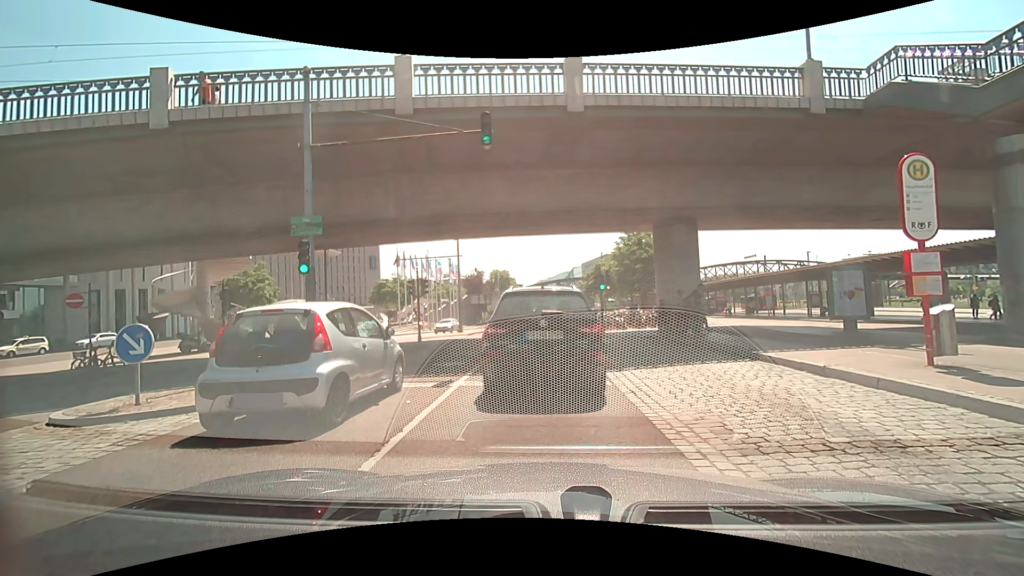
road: primary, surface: asphalt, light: Day
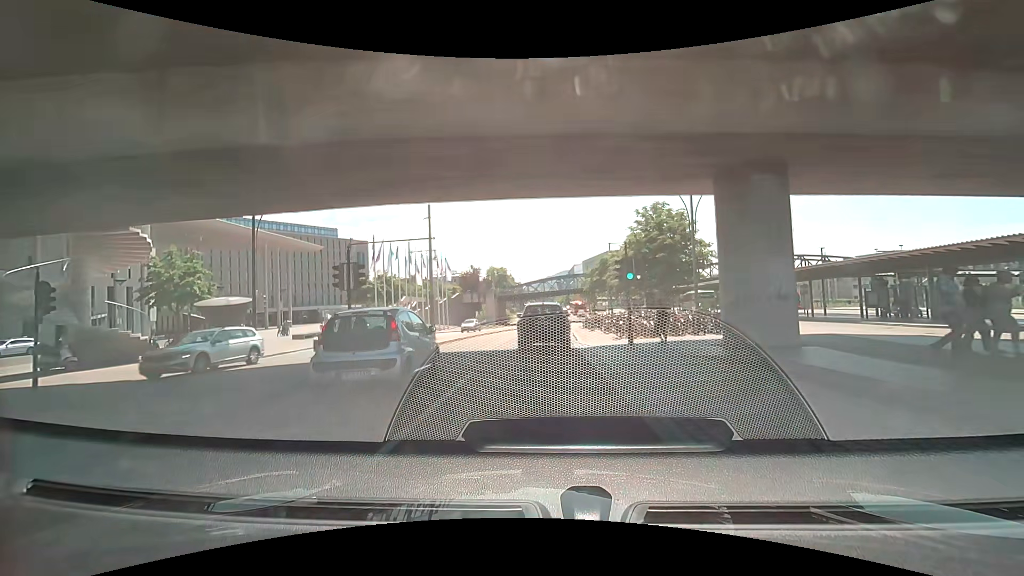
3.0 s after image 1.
(-0.2, +9.4) m; -1°
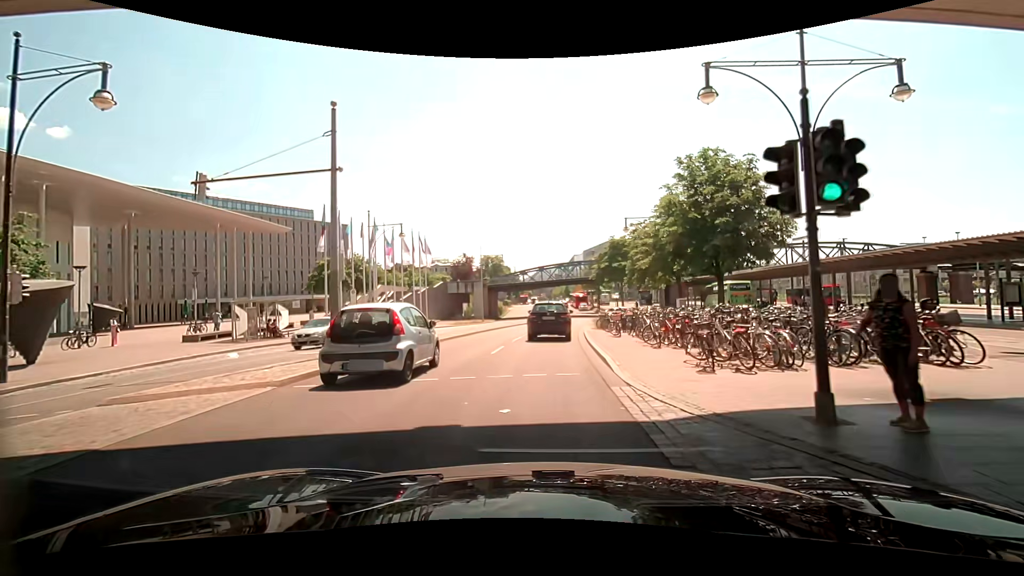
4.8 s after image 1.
(-0.1, +12.5) m; 0°
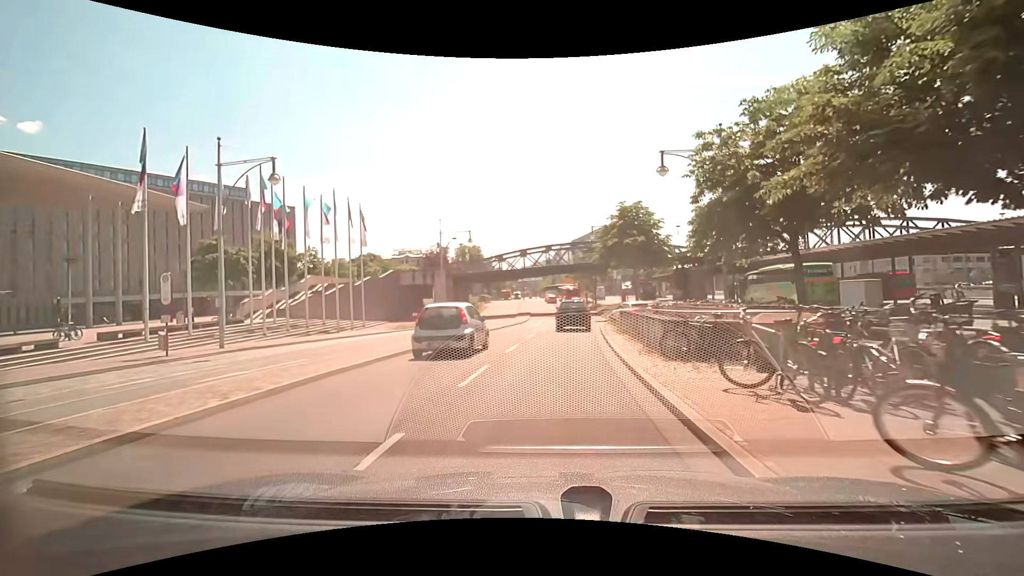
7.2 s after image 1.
(0.0, +18.5) m; +1°
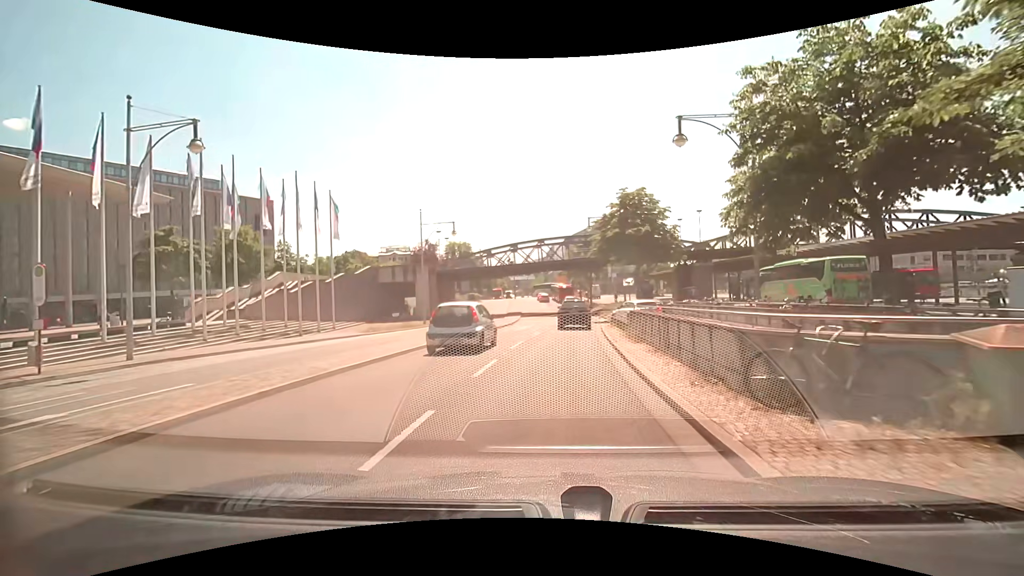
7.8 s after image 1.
(+0.1, +5.0) m; +1°
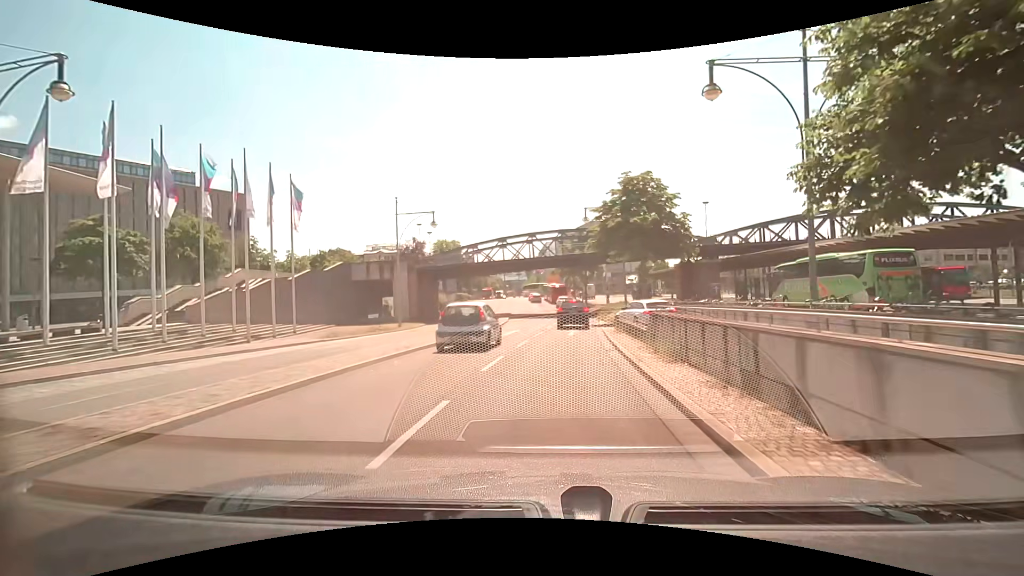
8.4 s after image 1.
(0.0, +5.2) m; +1°
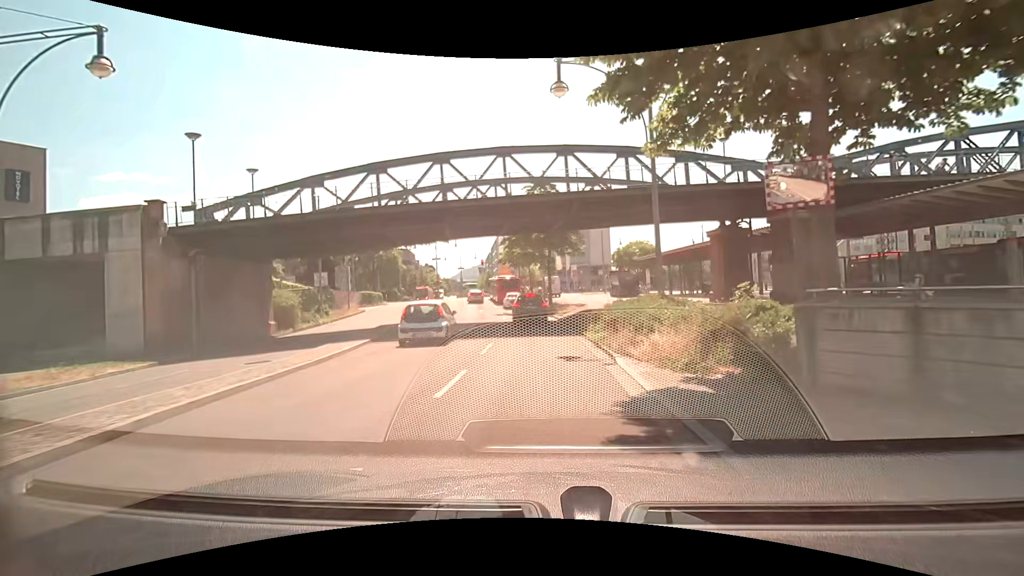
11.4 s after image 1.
(+1.6, +26.8) m; +5°
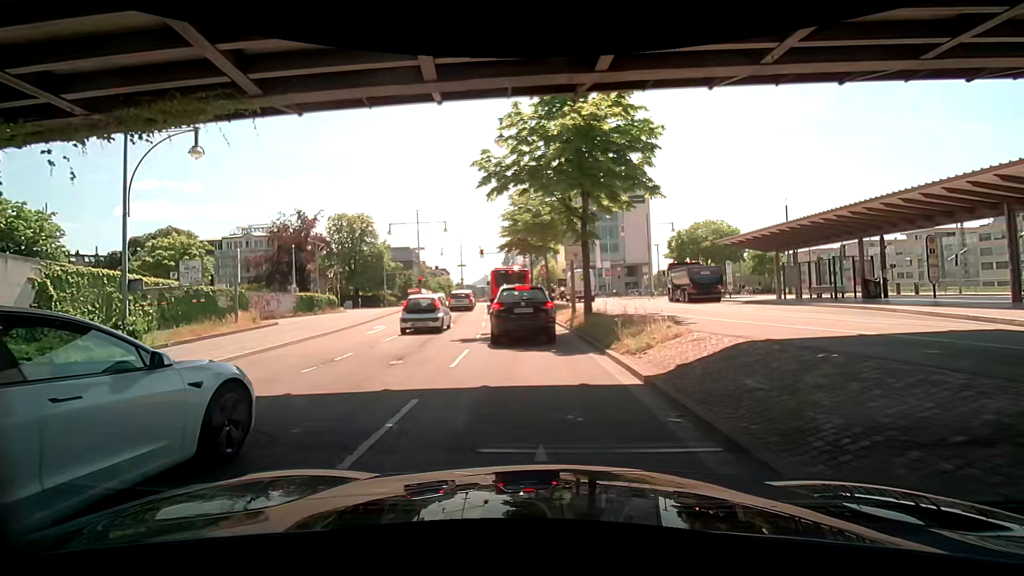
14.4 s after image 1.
(-0.1, +21.2) m; -2°
